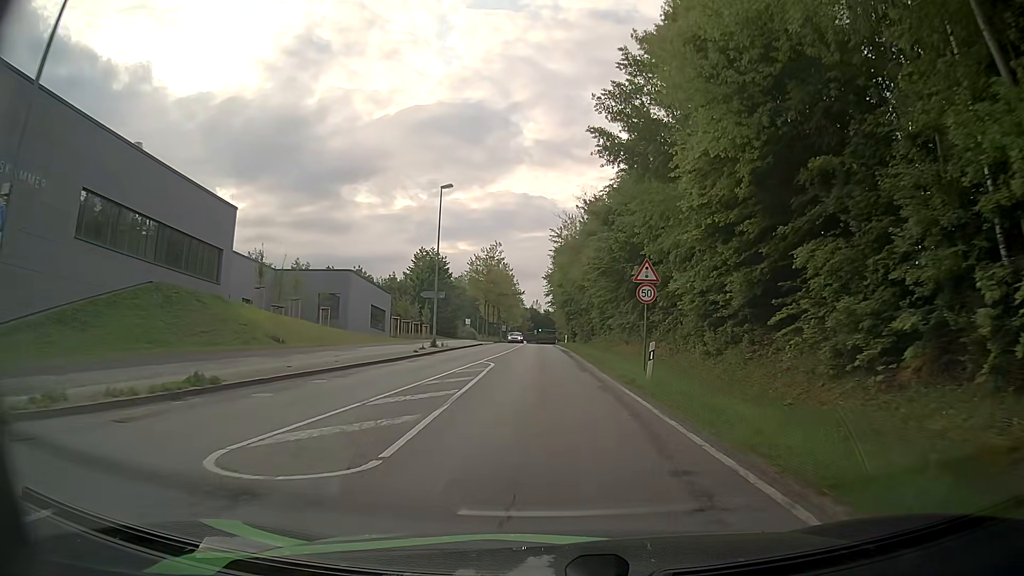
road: secondary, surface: asphalt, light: Day
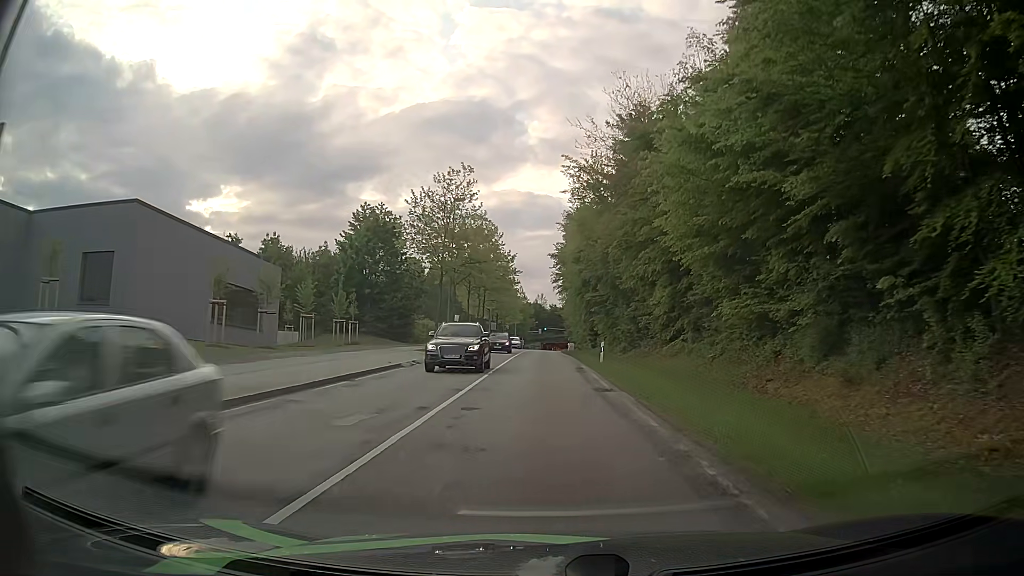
(-0.5, +37.0) m; -1°
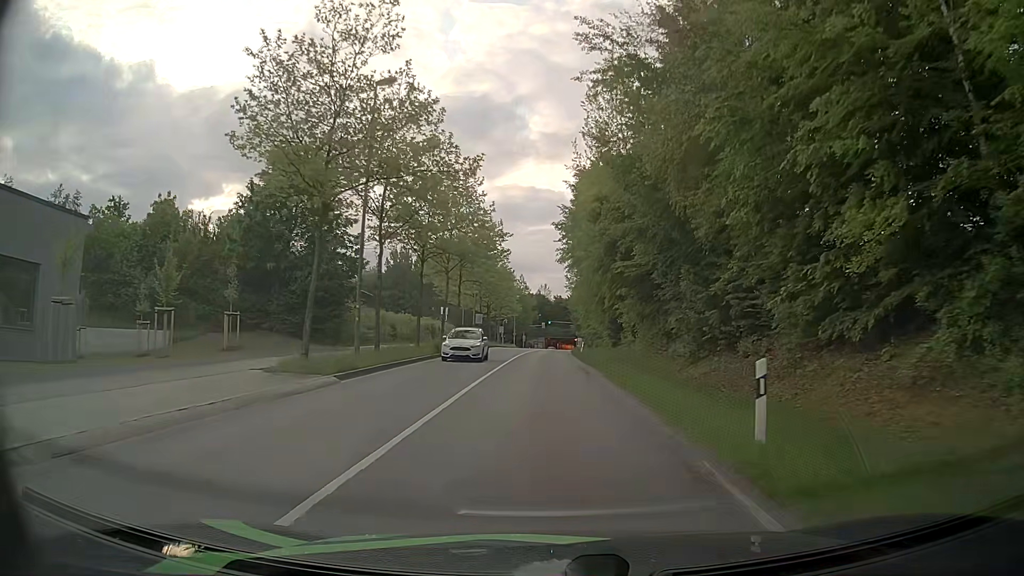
(-0.1, +22.5) m; 0°
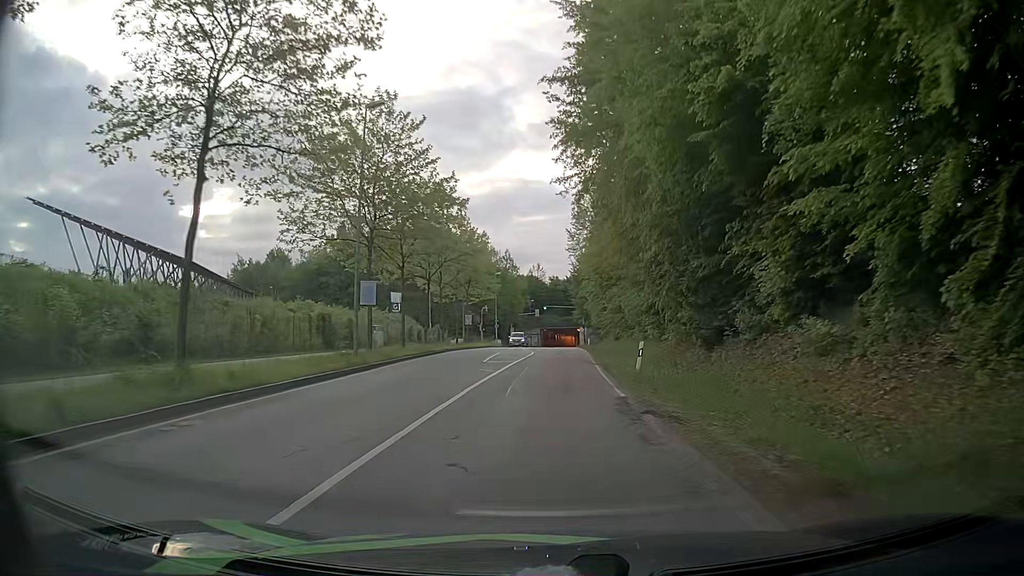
(+0.1, +38.2) m; +1°
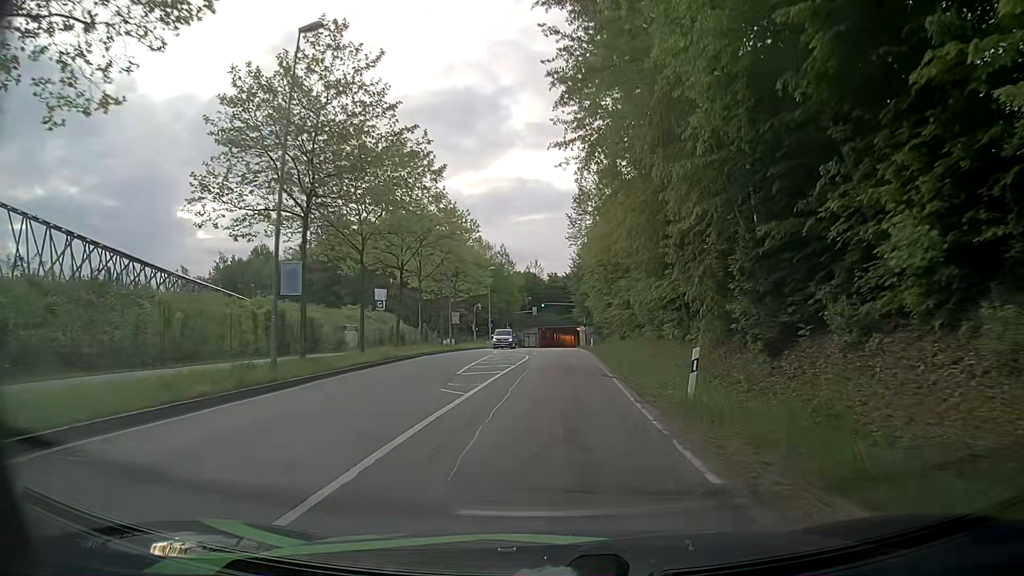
(0.0, +7.8) m; -1°
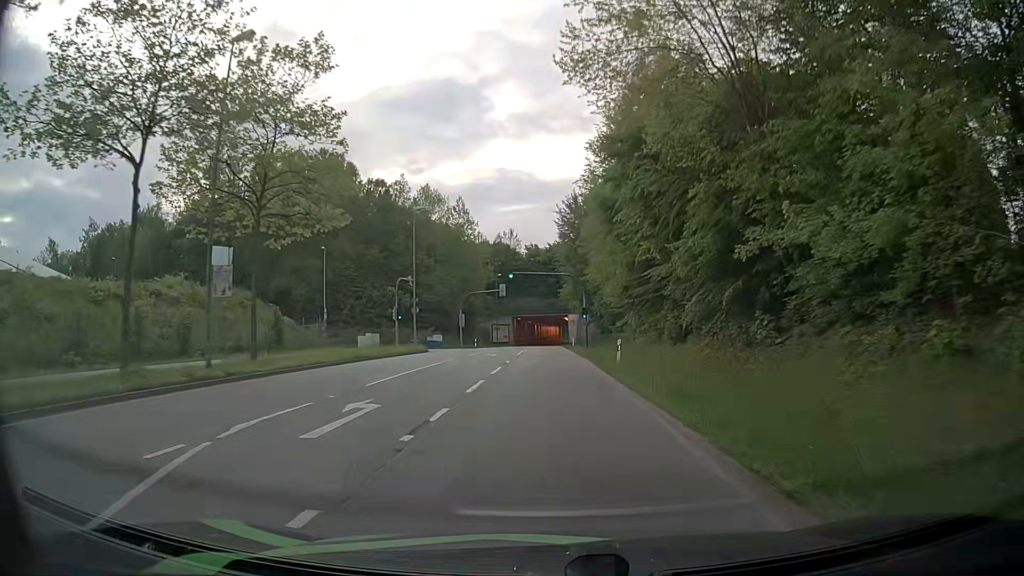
(+0.8, +39.0) m; +2°
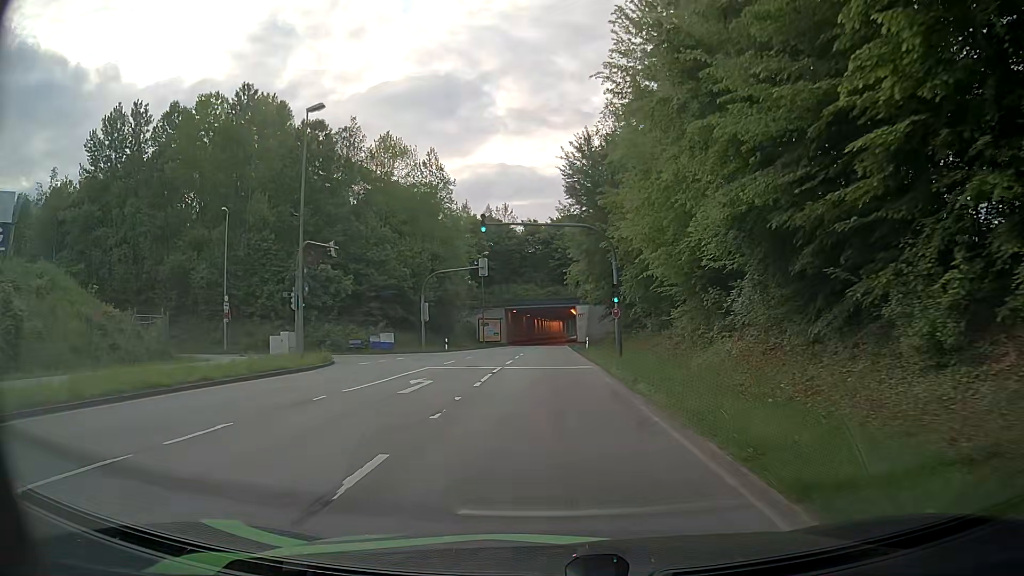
(-0.1, +23.1) m; 0°
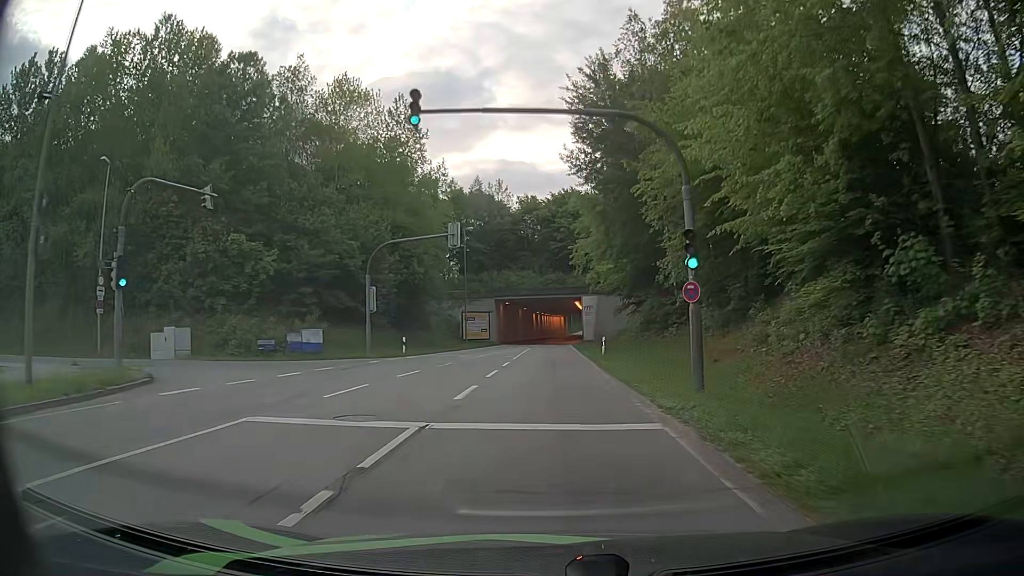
(0.0, +15.4) m; 0°
